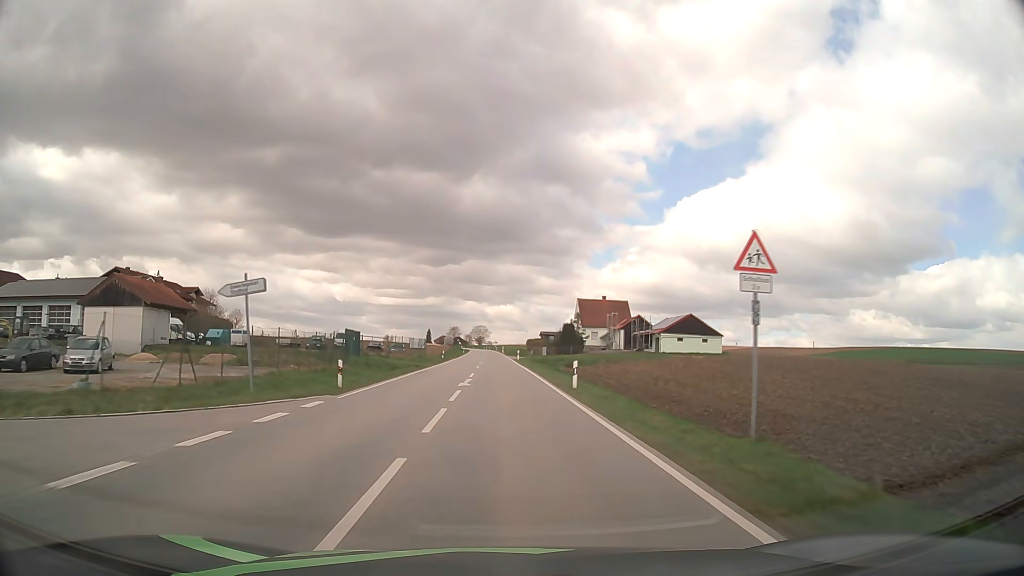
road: secondary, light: Day
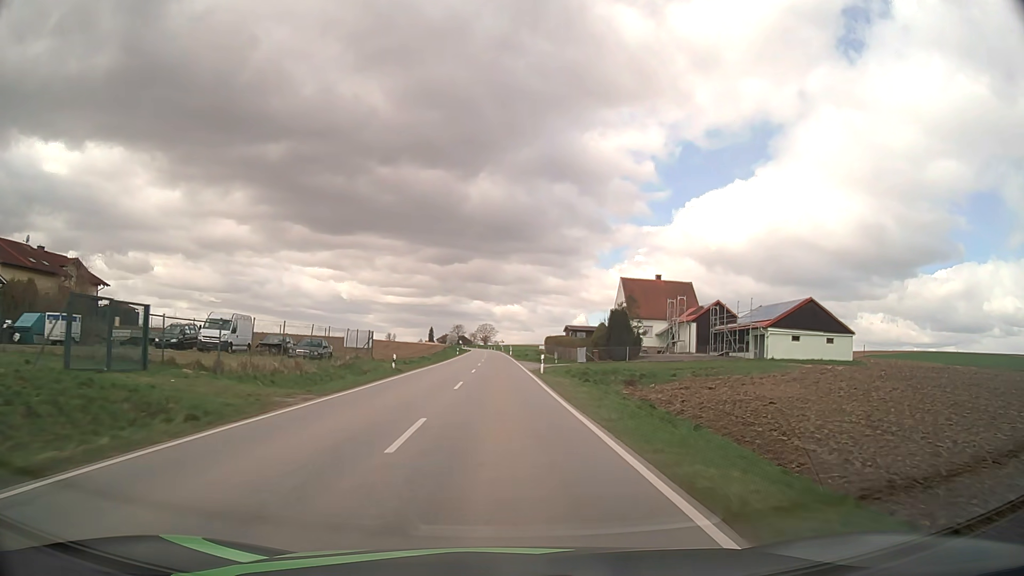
(-0.1, +33.9) m; -1°
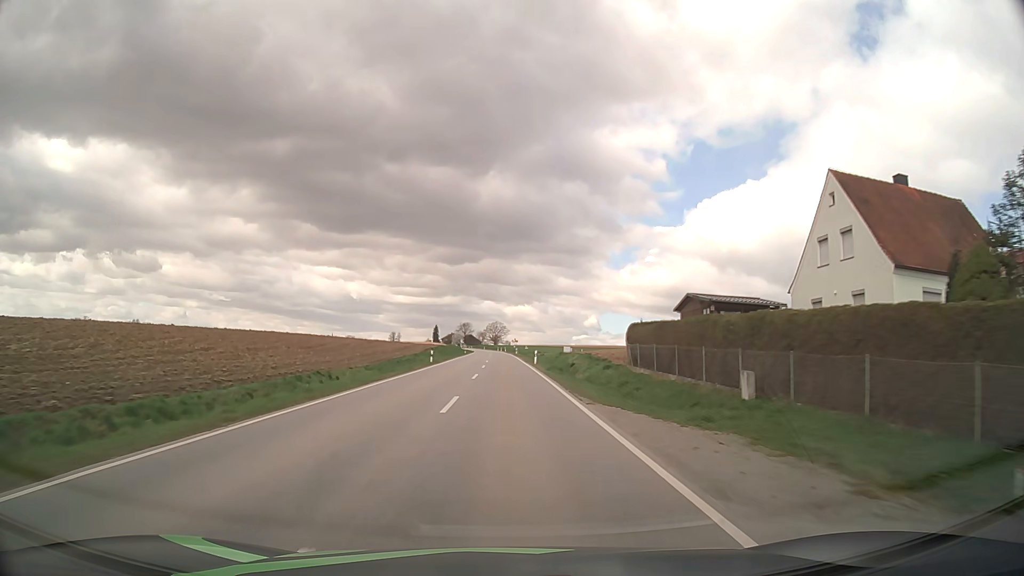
(-0.4, +47.0) m; -1°
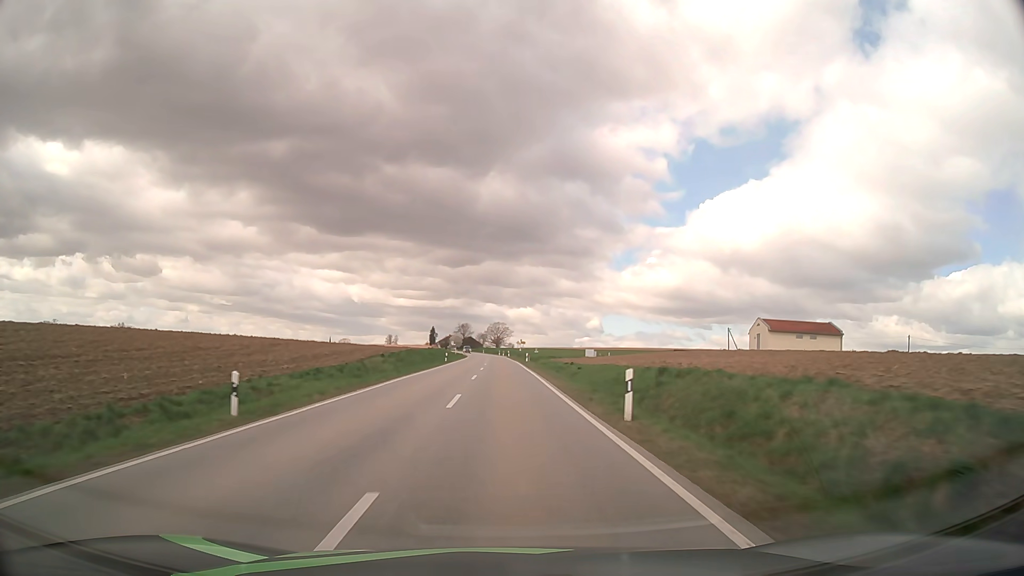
(0.0, +36.6) m; 0°
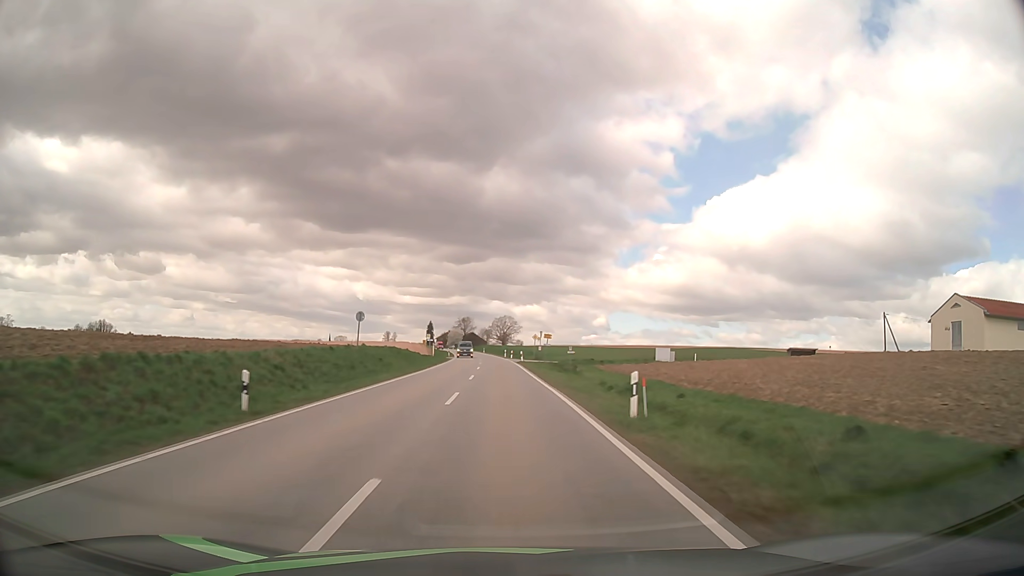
(-0.3, +50.5) m; -1°
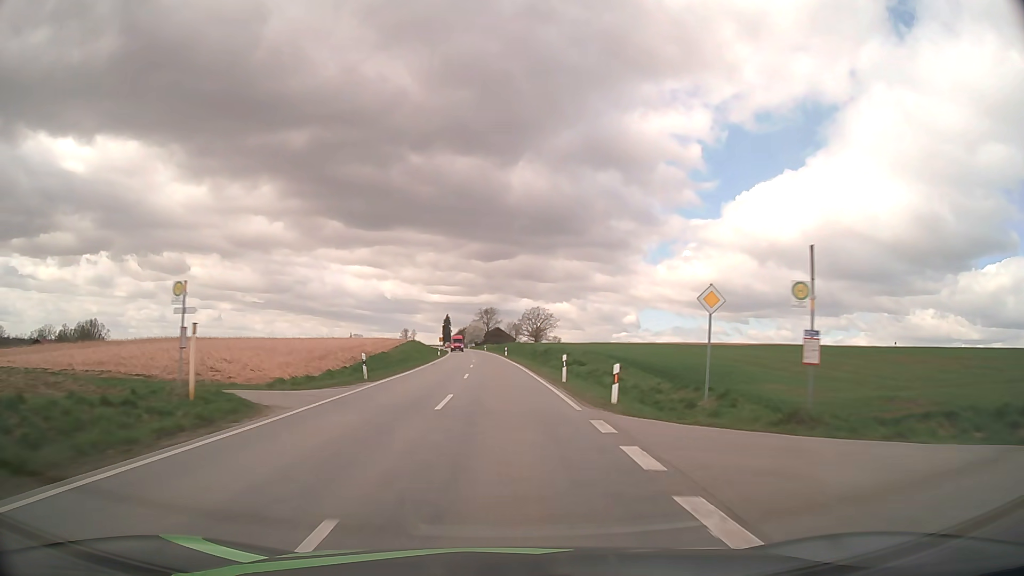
(-0.9, +65.3) m; -3°
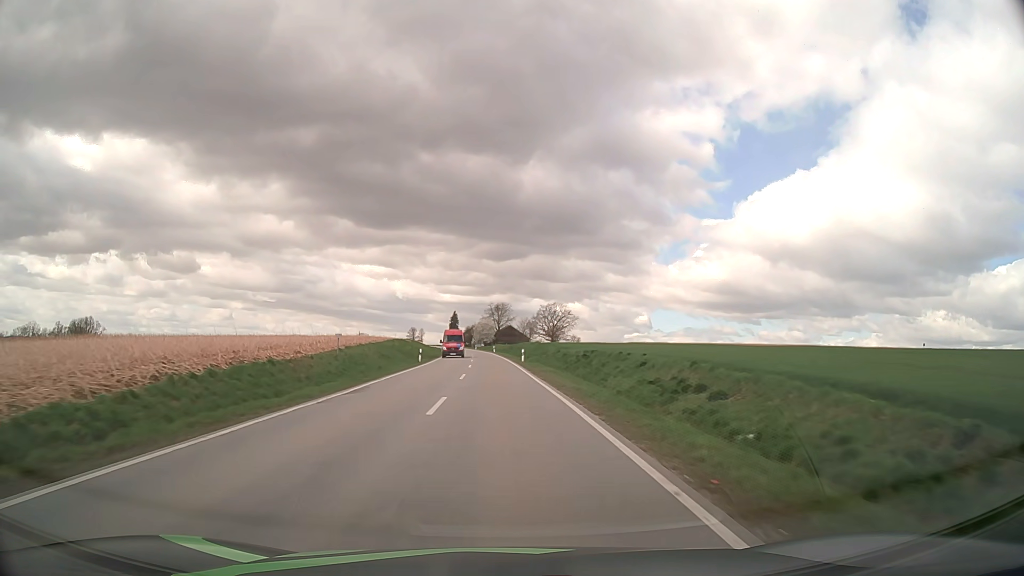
(-0.3, +26.5) m; -1°
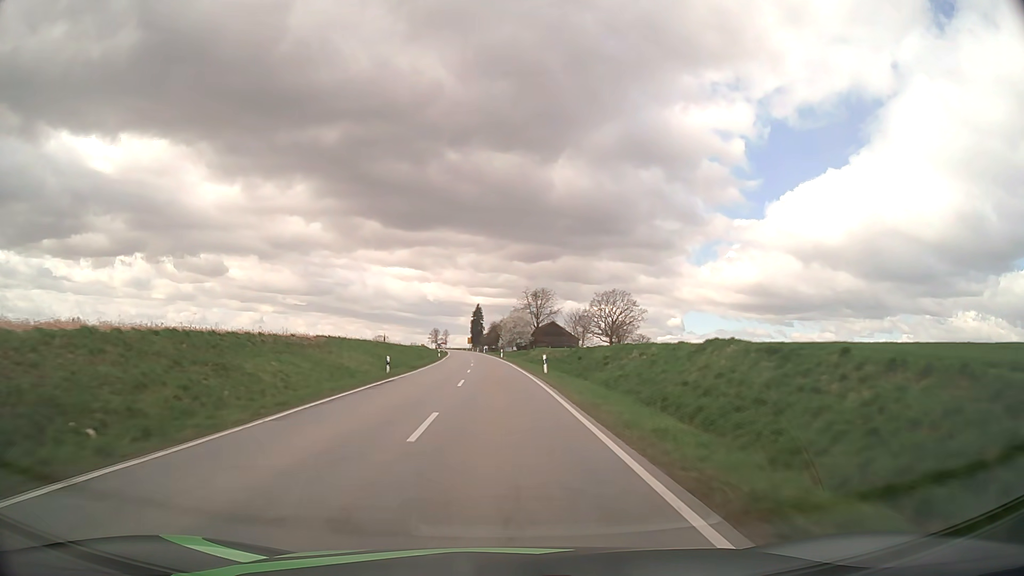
(-1.8, +66.6) m; -3°
(0, +10) (0, +20) (0, +30) (-1, +40) (-1, +50) (-2, +60) (-2, +70) (-3, +80) (-3, +90) (-4, +100) m
